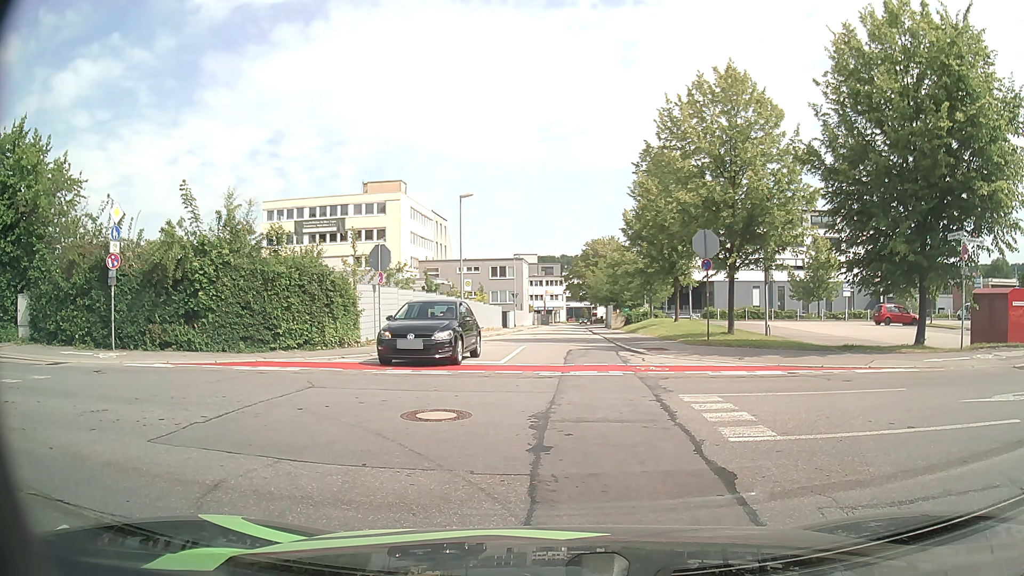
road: residential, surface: asphalt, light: Day
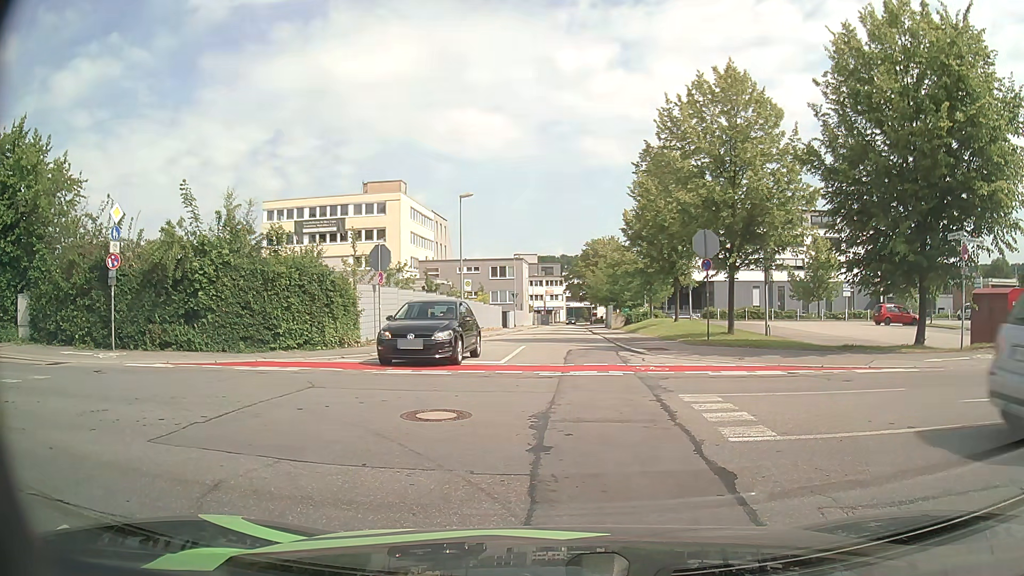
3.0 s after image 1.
(0.0, 0.0) m; 0°
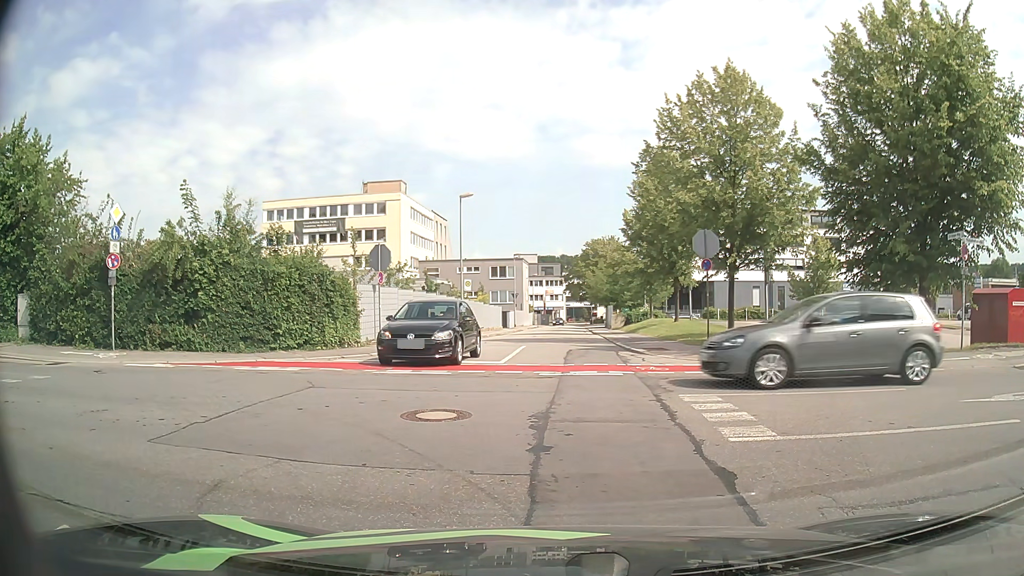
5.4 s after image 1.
(0.0, 0.0) m; 0°
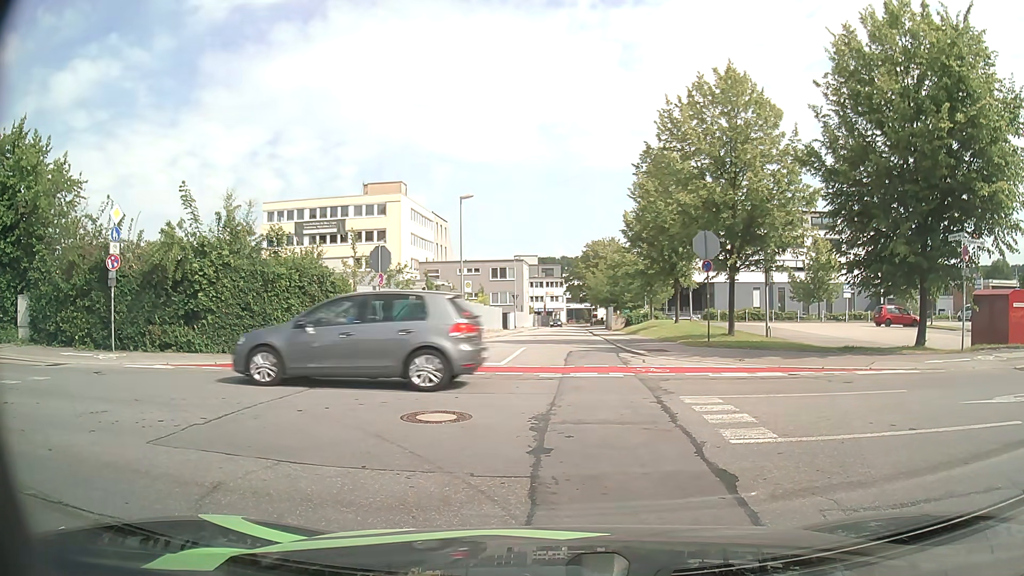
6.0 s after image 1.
(0.0, 0.0) m; 0°
